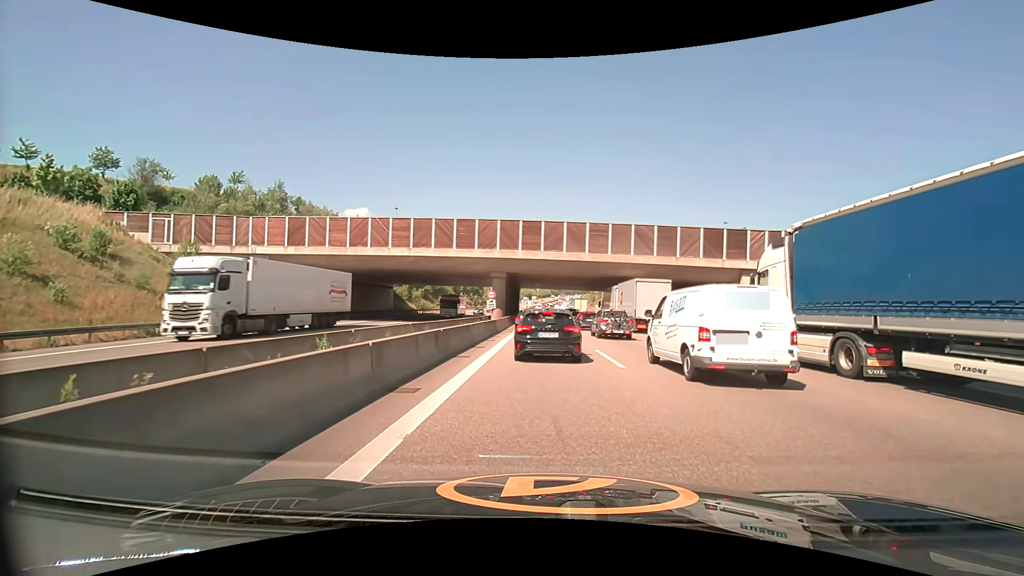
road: motorway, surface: asphalt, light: Day
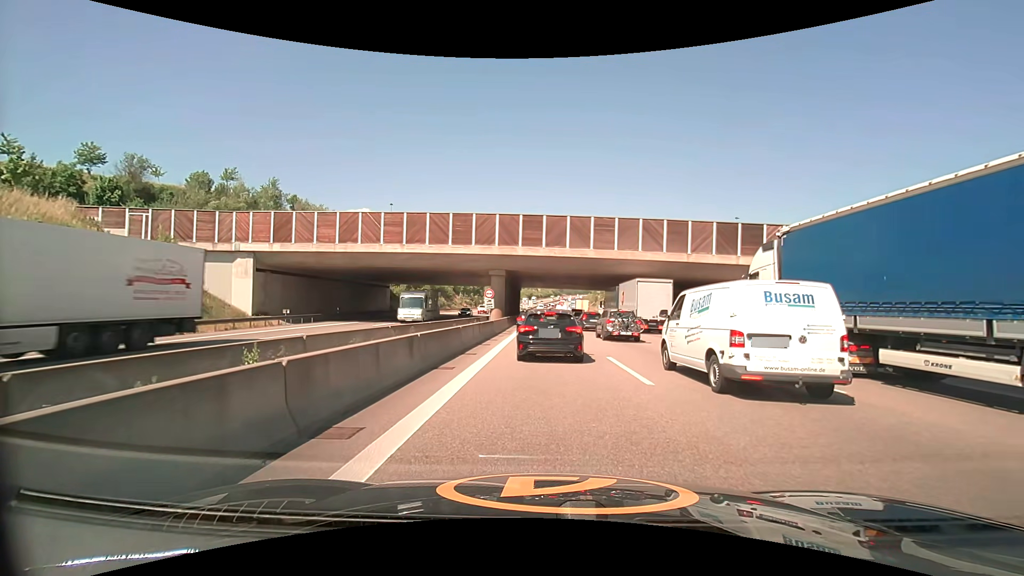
(0.0, +2.9) m; 0°
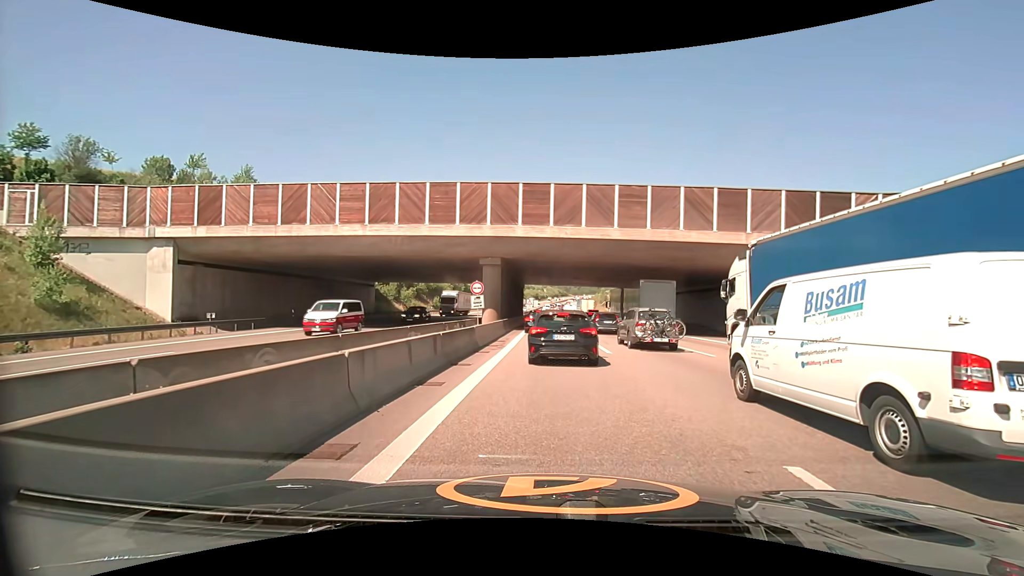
(0.0, +10.7) m; -1°
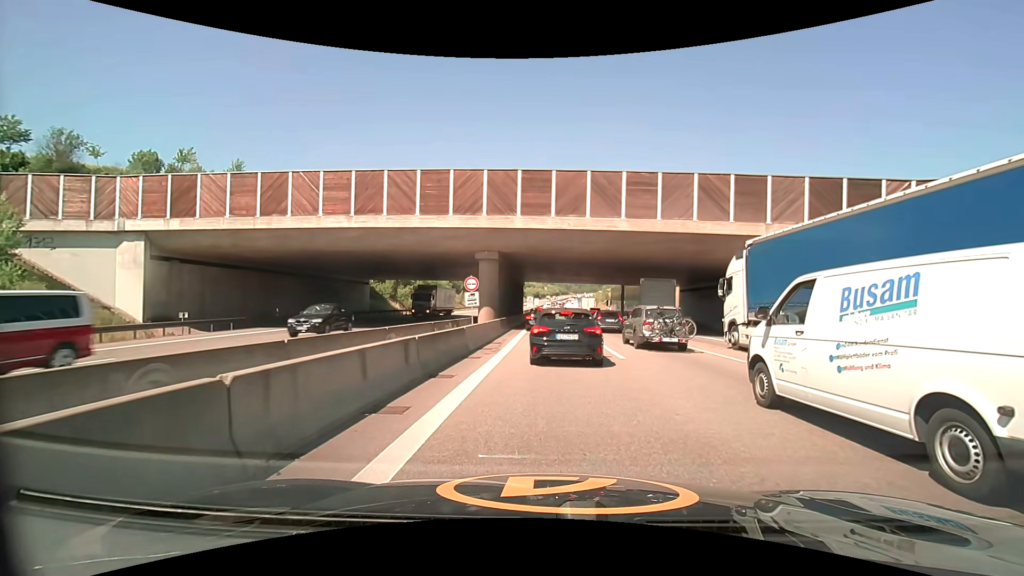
(0.0, +2.6) m; +1°
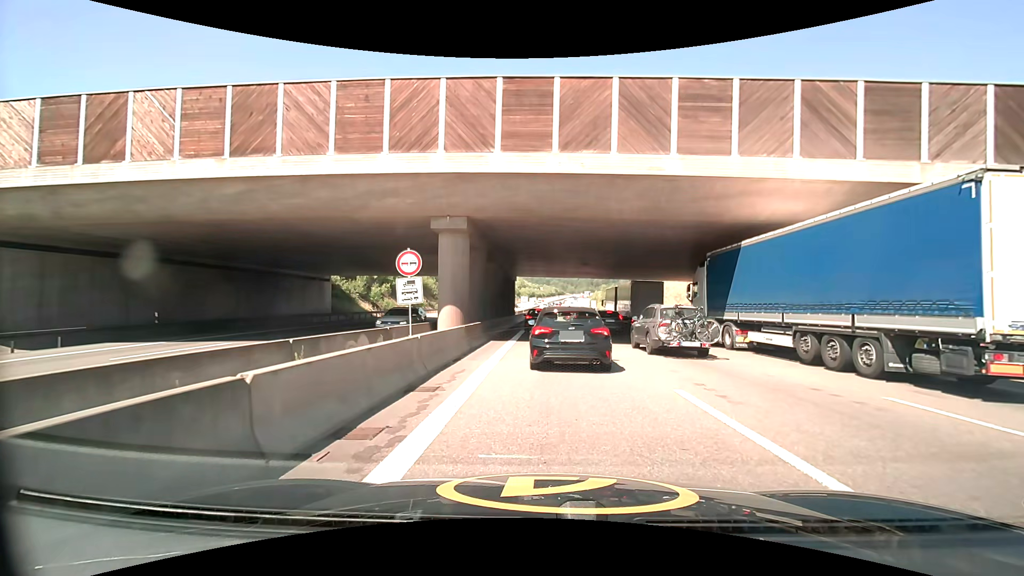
(0.0, +11.7) m; 0°
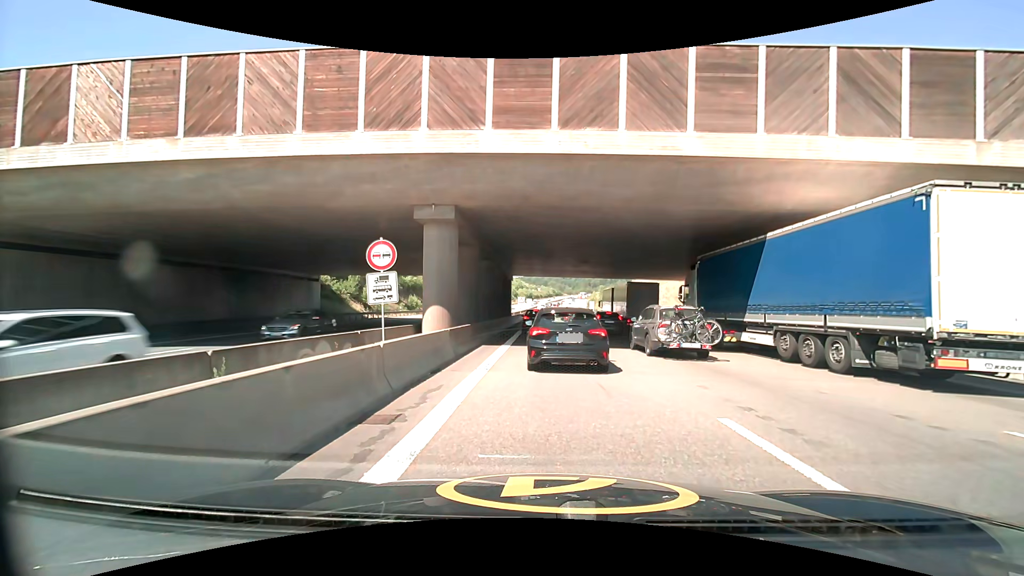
(0.0, +2.3) m; 0°
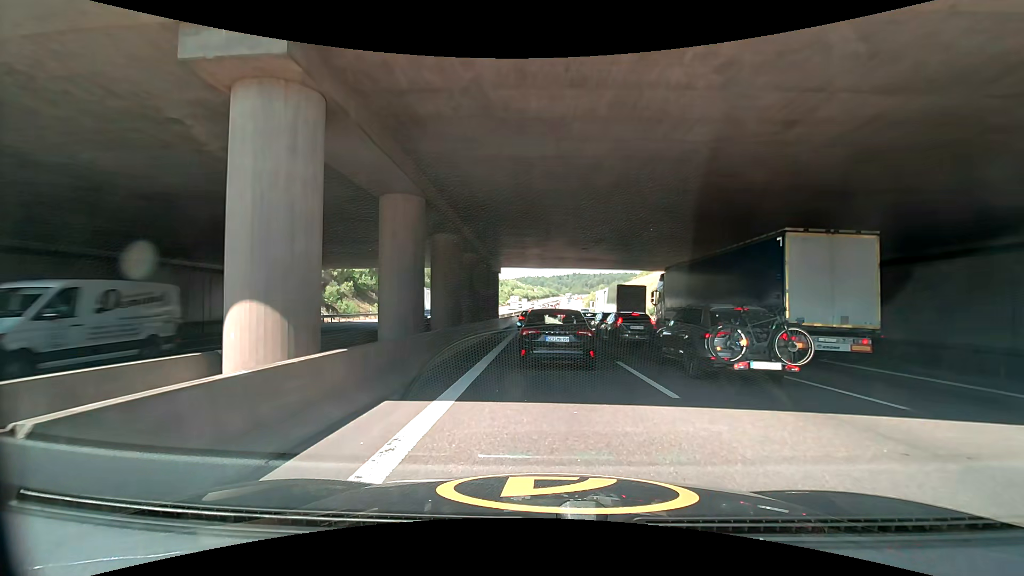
(+0.1, +11.5) m; 0°
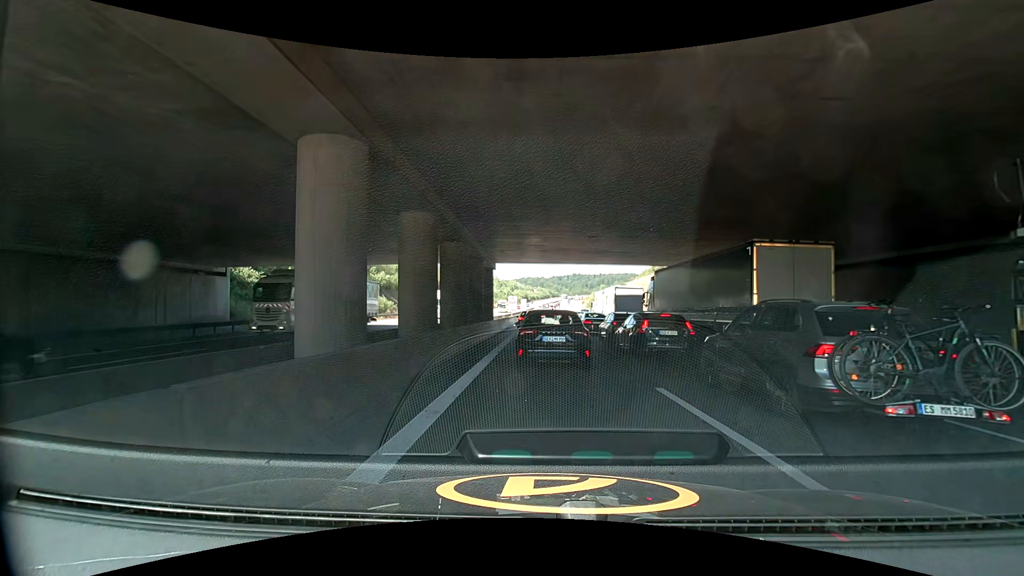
(0.0, +4.8) m; 0°
(0, +10) (0, +20) (+1, +30) (+2, +40) (+2, +50) (+2, +60) (+2, +70) (+2, +80) (+2, +90) (+2, +100) m
